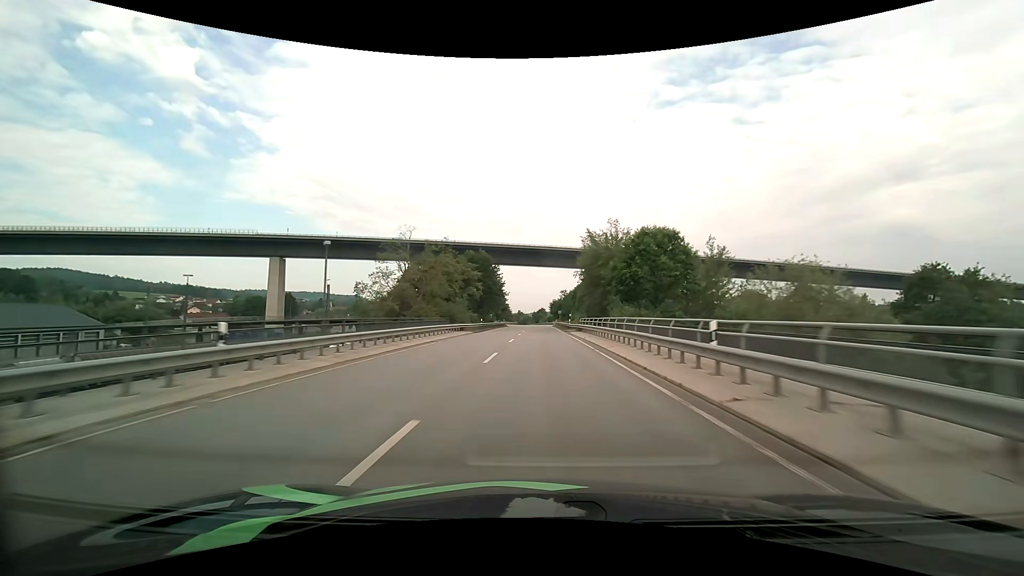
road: primary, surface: asphalt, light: Day
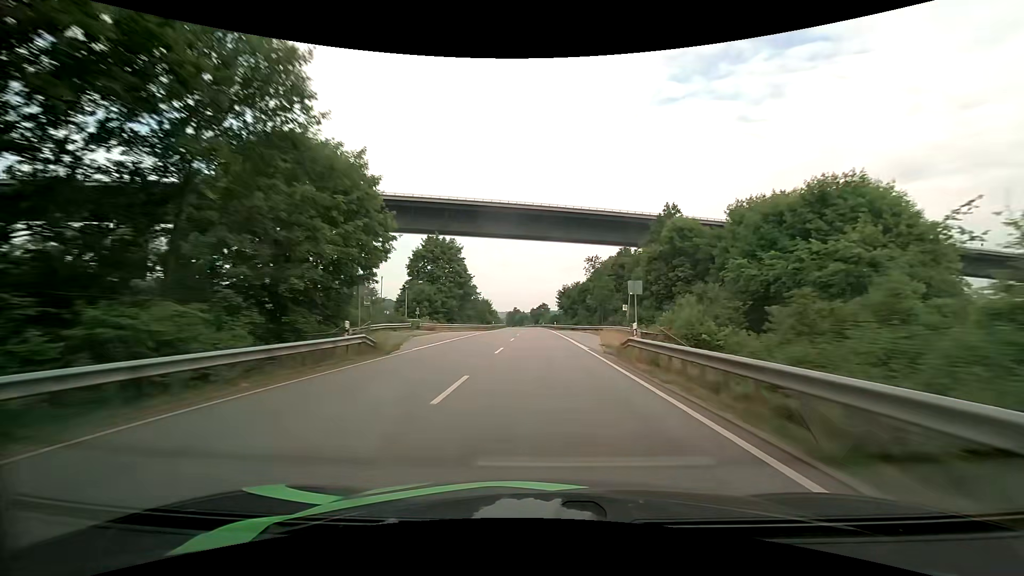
(+0.3, +79.2) m; 0°
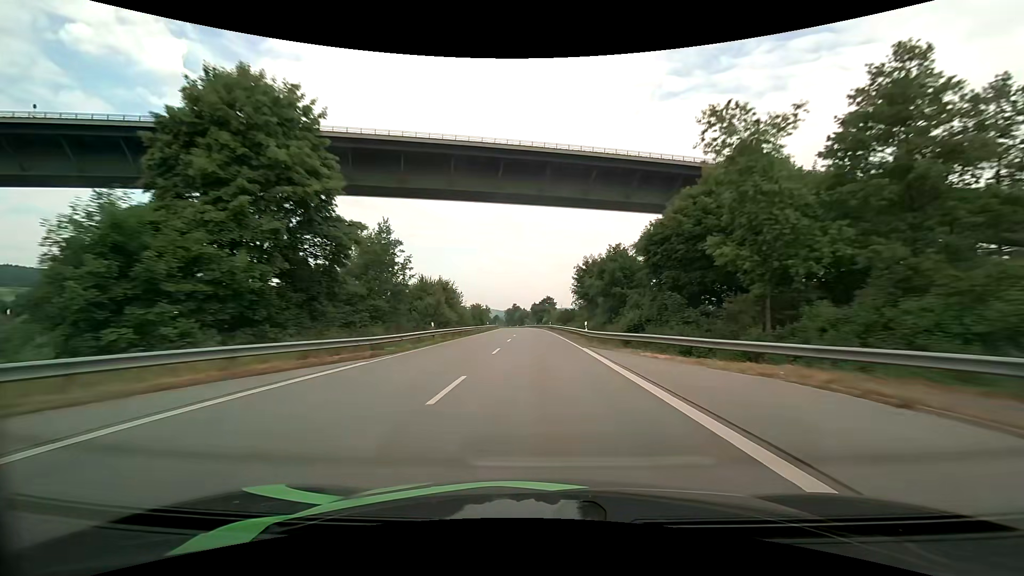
(-0.1, +48.3) m; 0°
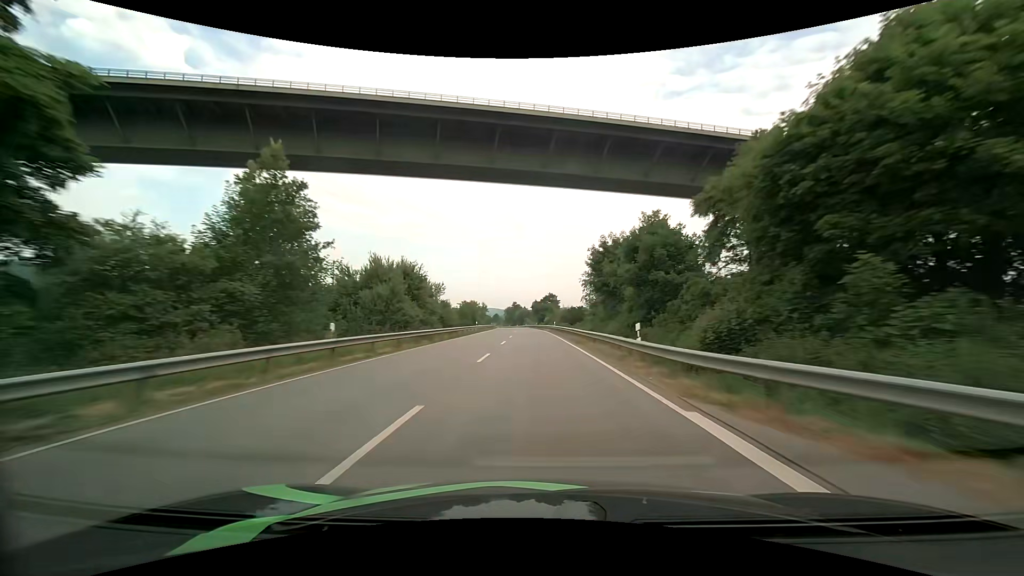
(0.0, +16.3) m; 0°
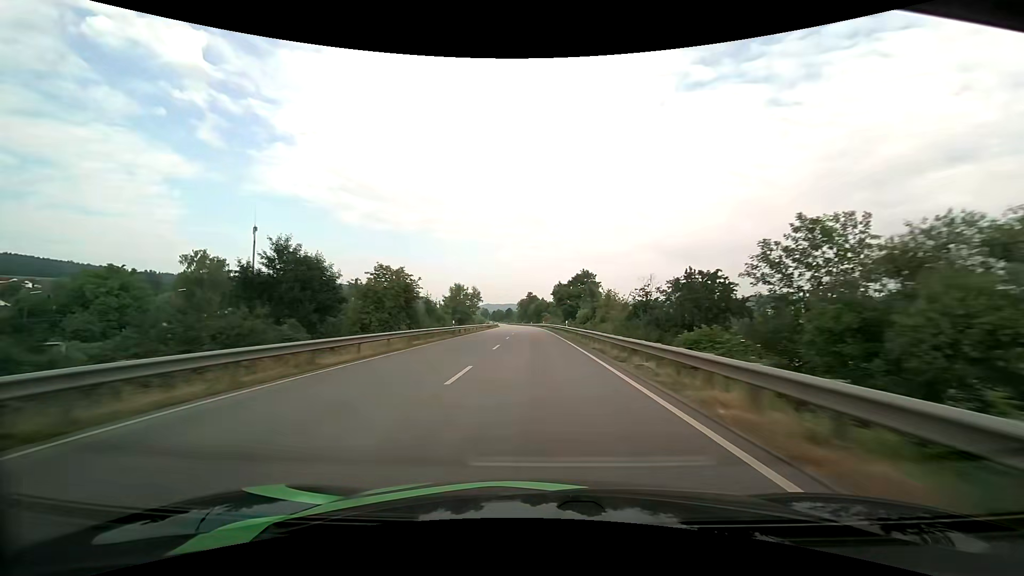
(-1.3, +66.0) m; -2°
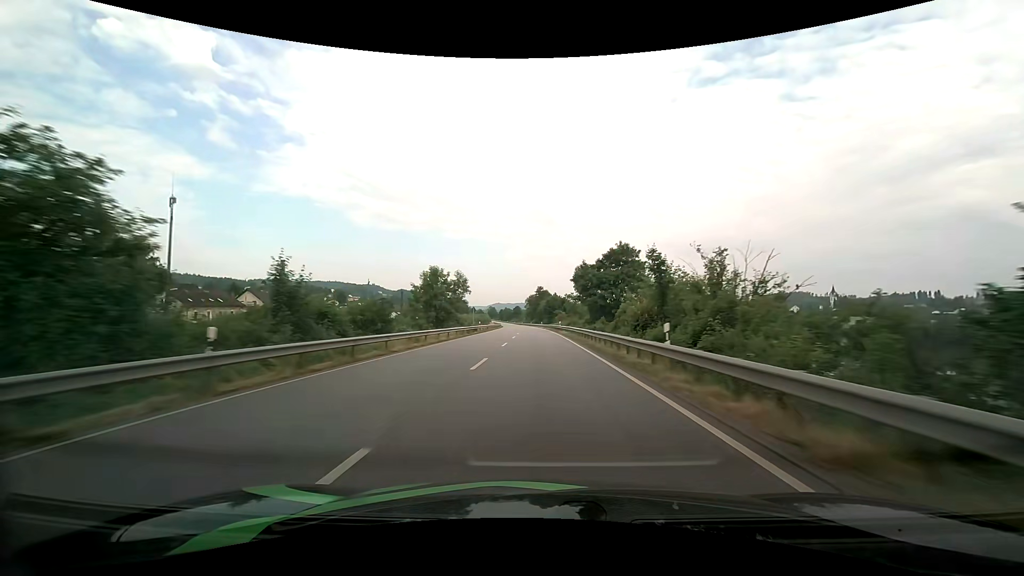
(-0.5, +33.2) m; -2°
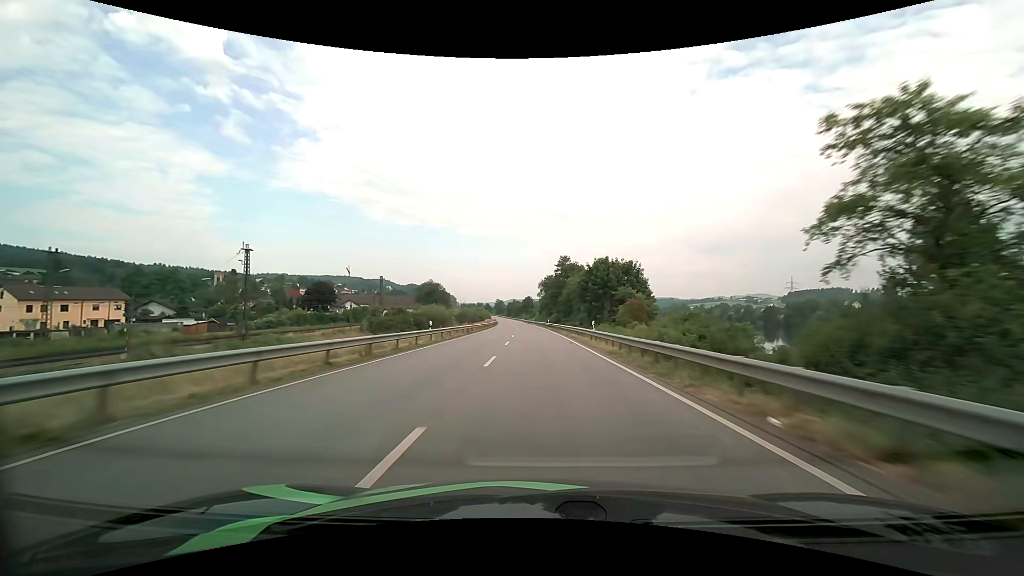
(-1.6, +83.5) m; -2°
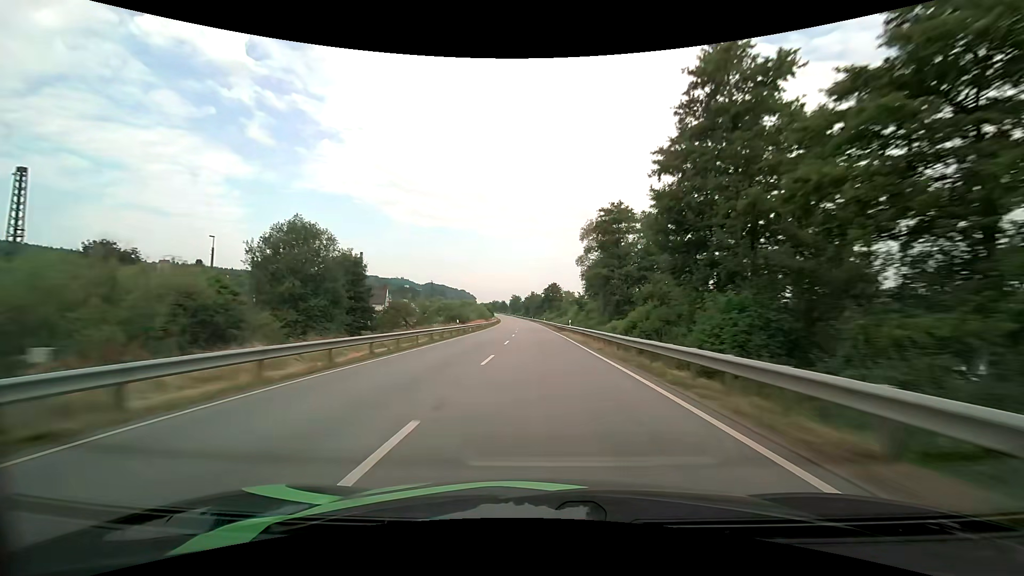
(-2.1, +84.2) m; -3°
(0, +10) (0, +20) (0, +30) (0, +40) (0, +50) (-1, +60) (-1, +70) (-1, +80) (-1, +90) (-2, +100) m
